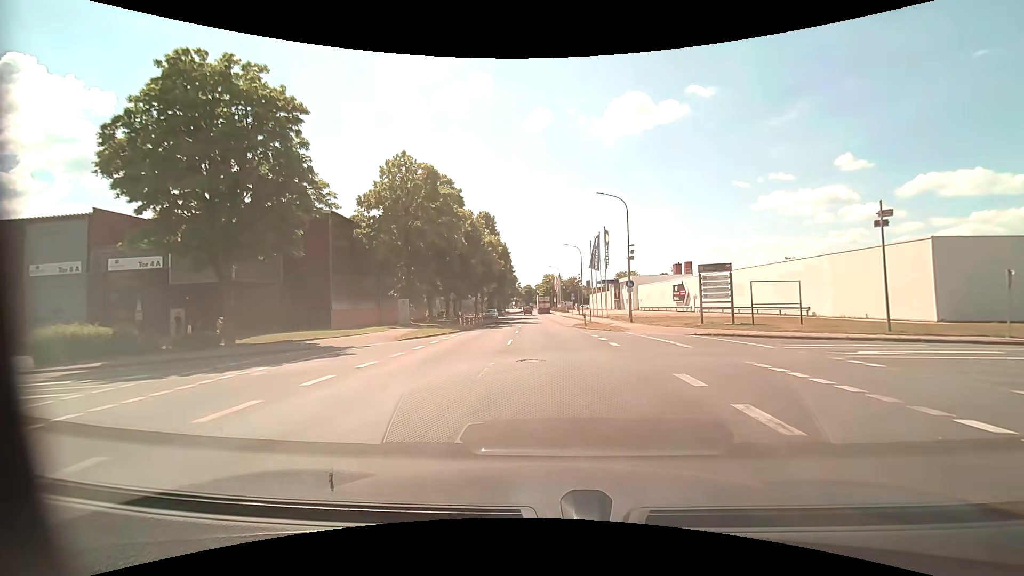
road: tertiary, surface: asphalt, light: Day
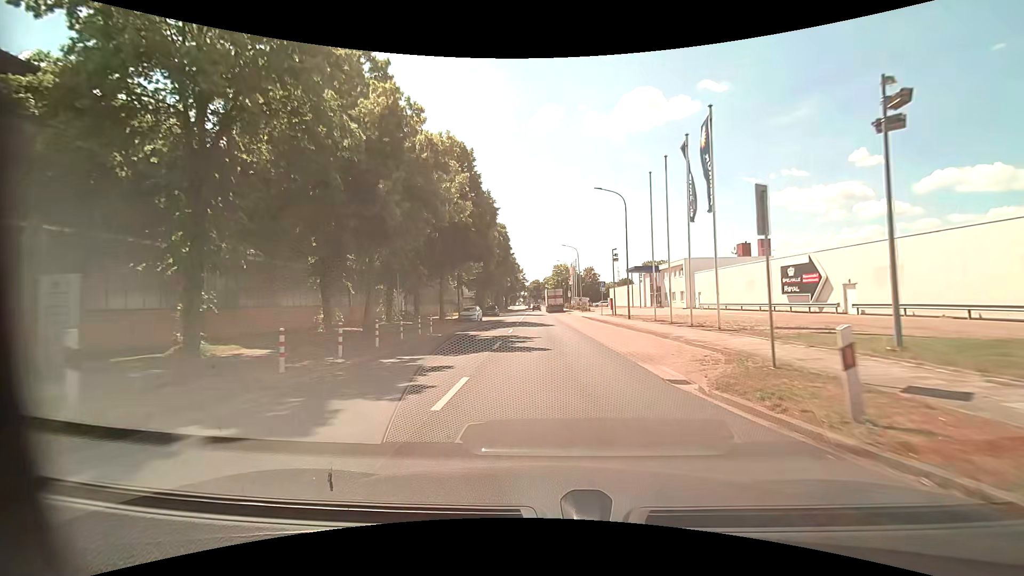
(-0.4, +29.9) m; -1°
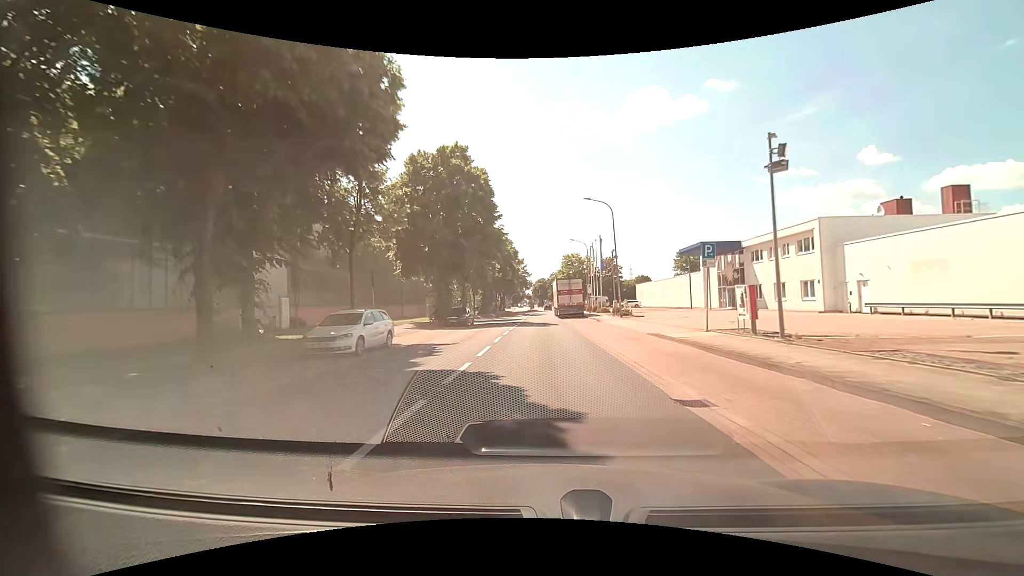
(-0.3, +30.7) m; -1°
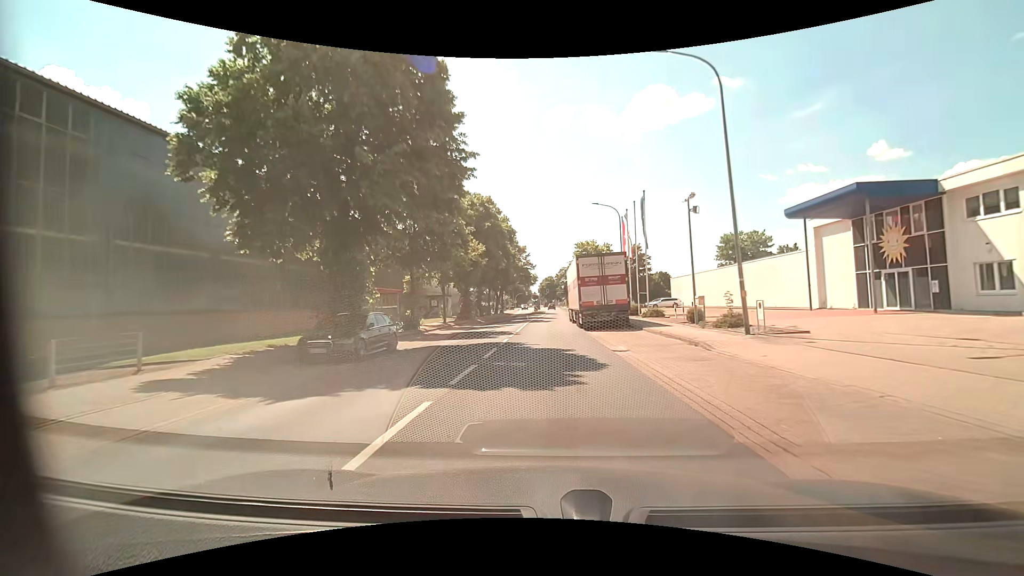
(-0.1, +22.9) m; -1°
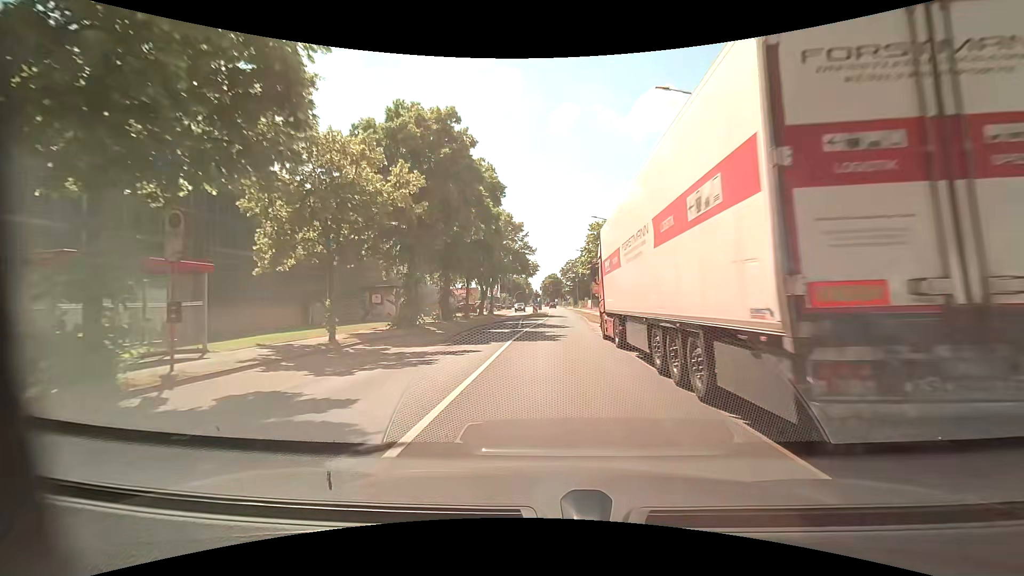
(-0.1, +22.0) m; 0°
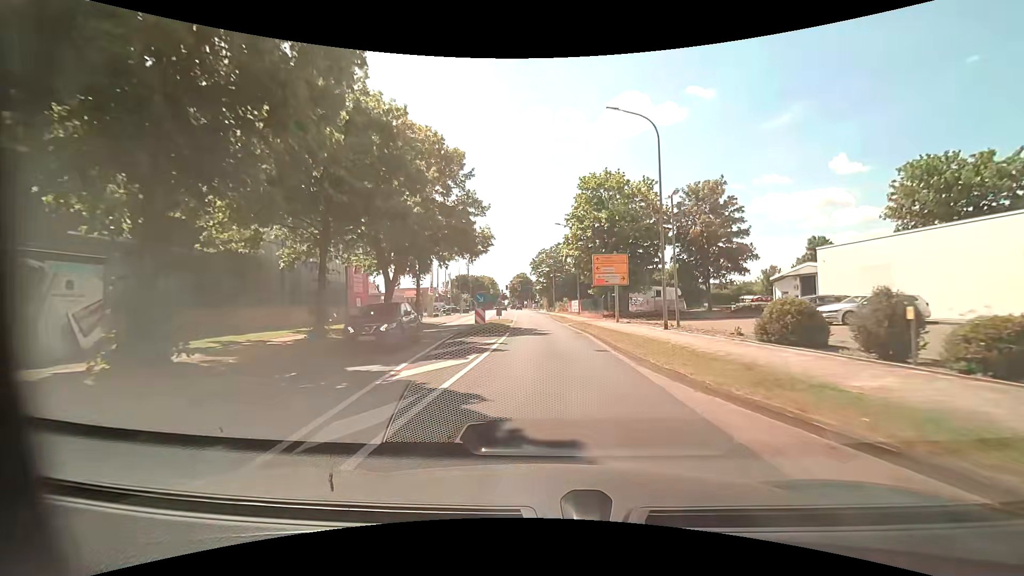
(+0.4, +27.4) m; +5°
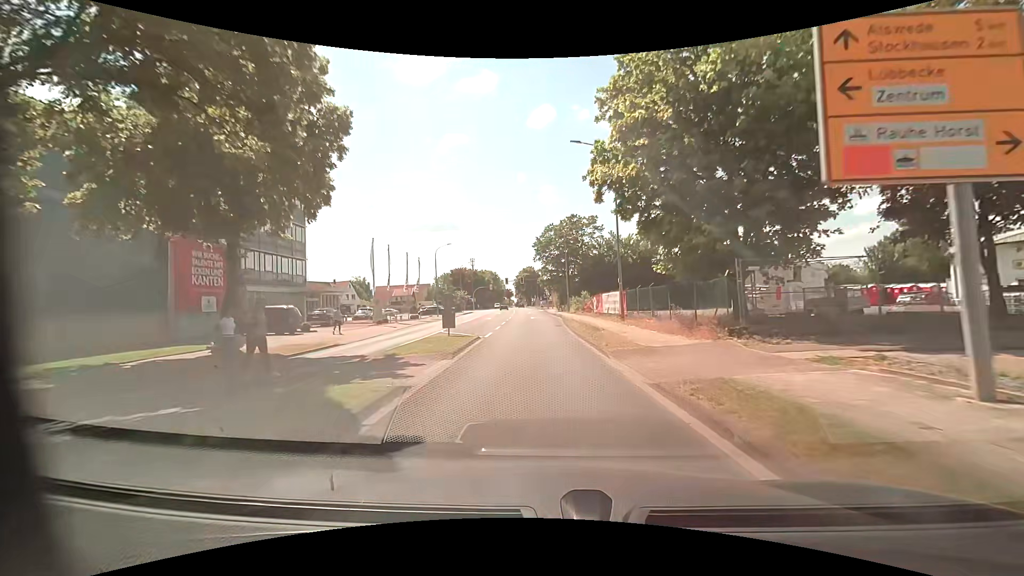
(-0.4, +25.1) m; -2°
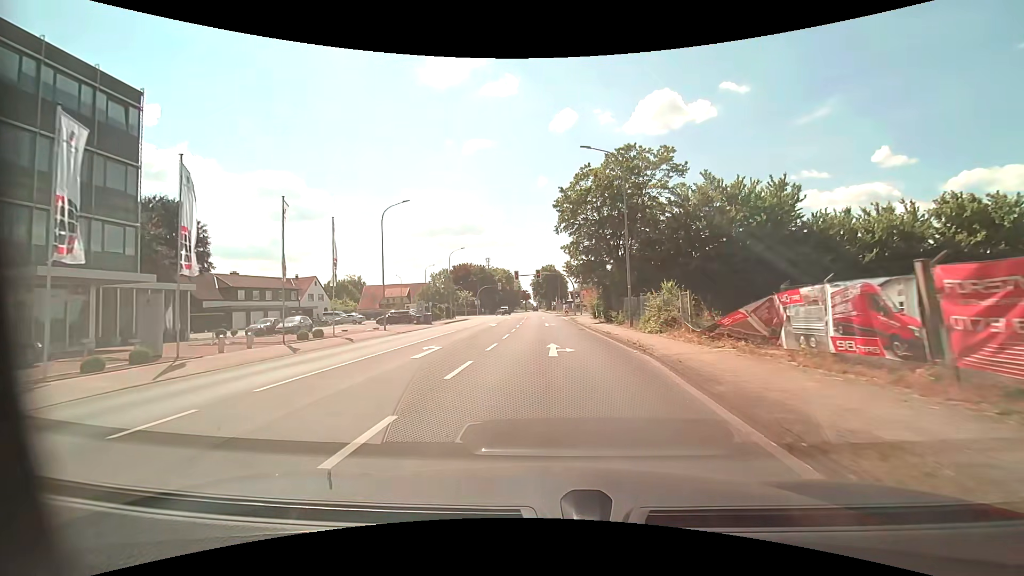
(-0.8, +28.9) m; -2°
(0, +10) (0, +20) (0, +30) (-1, +40) (0, +50) (+1, +60) (+8, +67) (+17, +69) (+27, +66) (+35, +61) m
